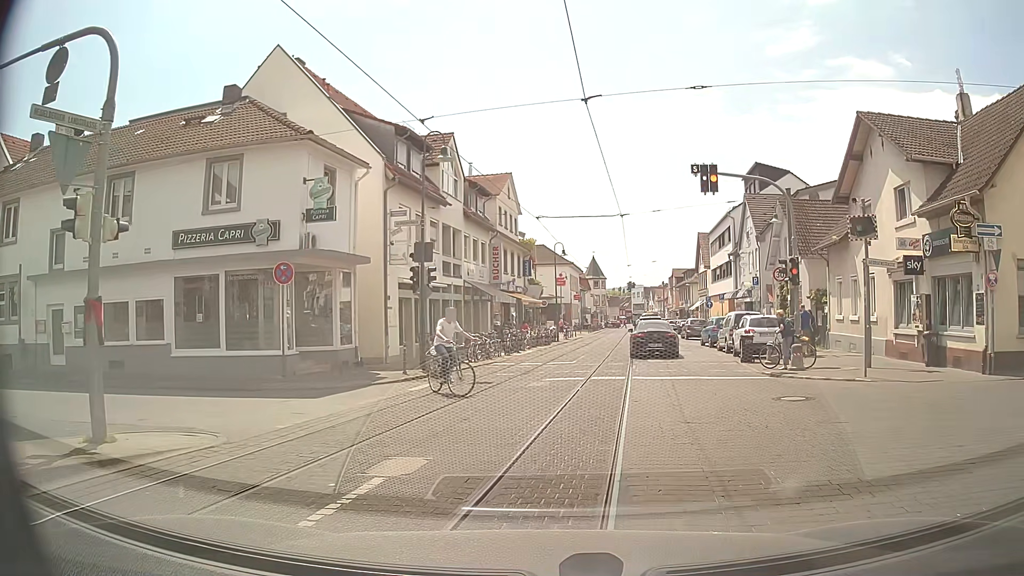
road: tertiary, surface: sett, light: Day
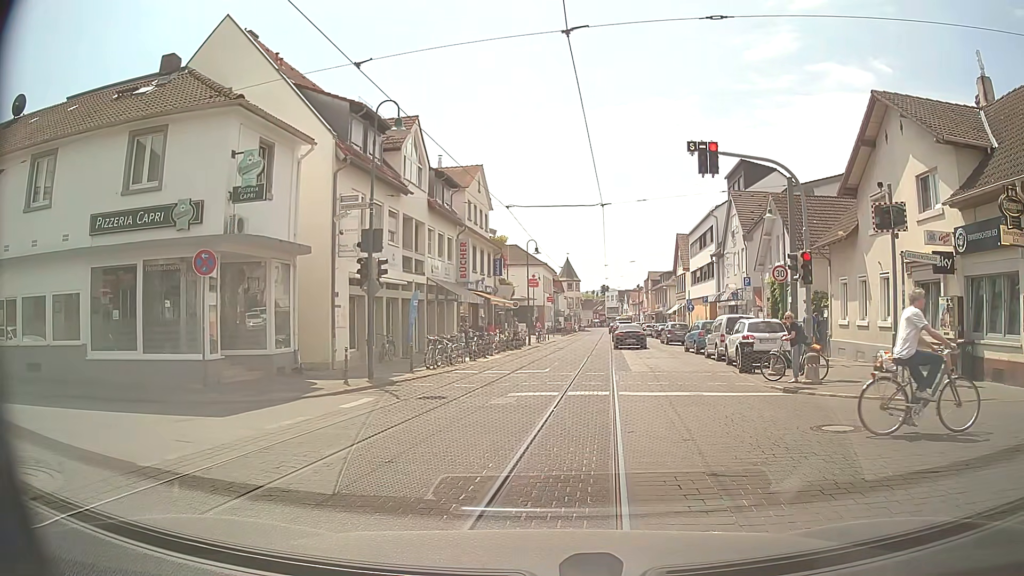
(0.0, +2.9) m; +2°
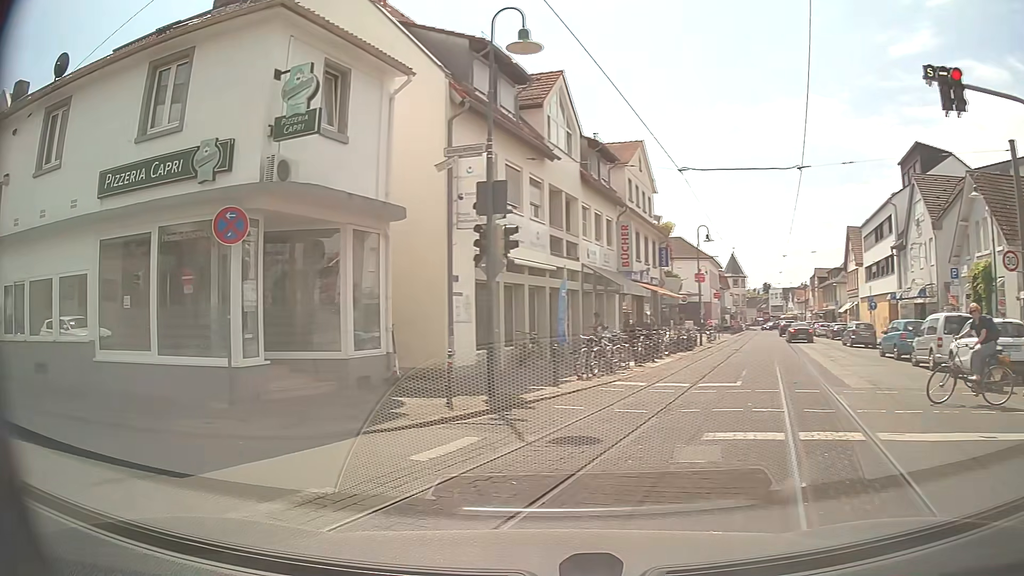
(-0.2, +5.7) m; -15°
